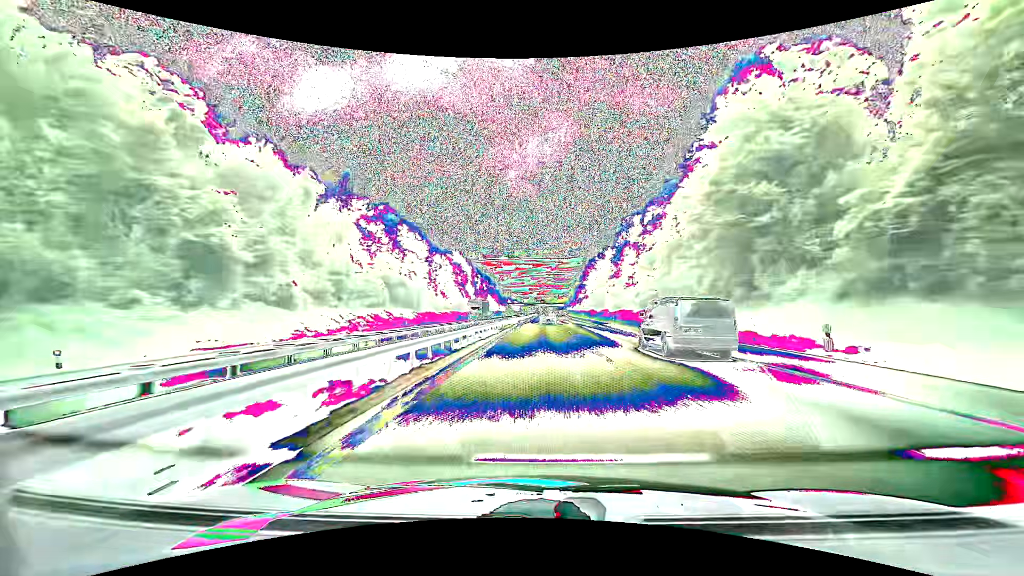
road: motorway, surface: asphalt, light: Day
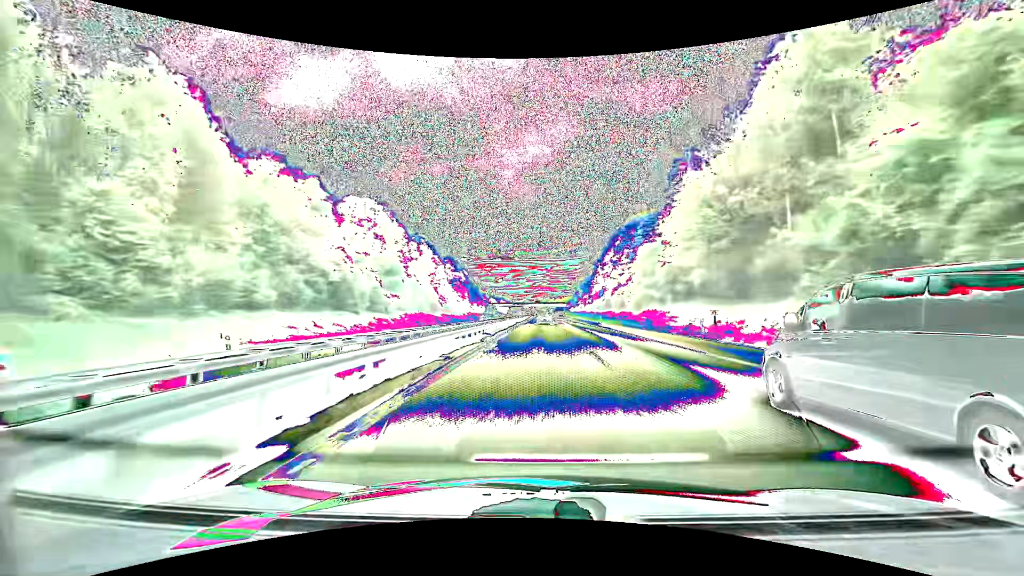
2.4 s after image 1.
(+0.5, +88.8) m; +1°
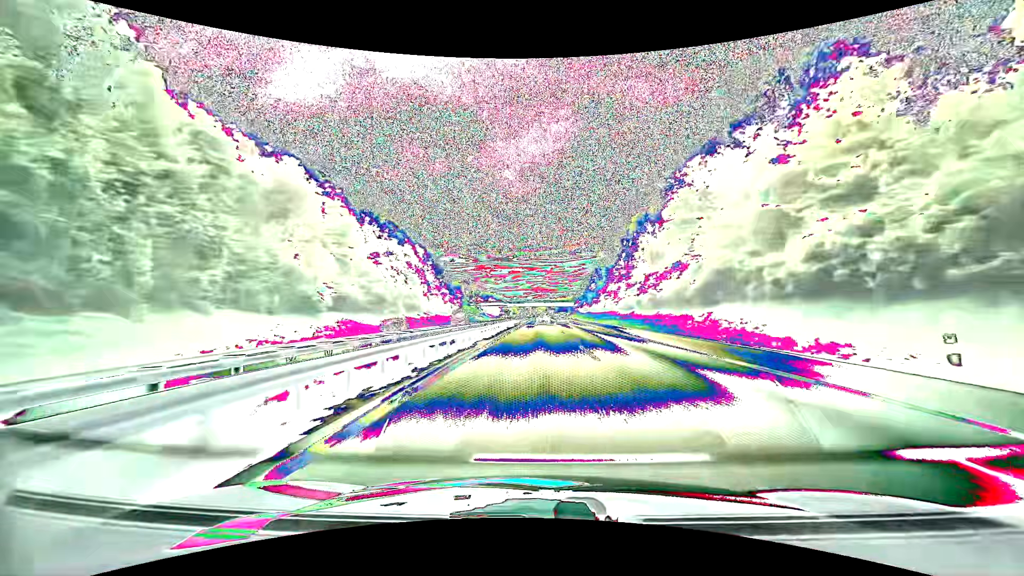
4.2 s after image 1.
(0.0, +67.0) m; 0°
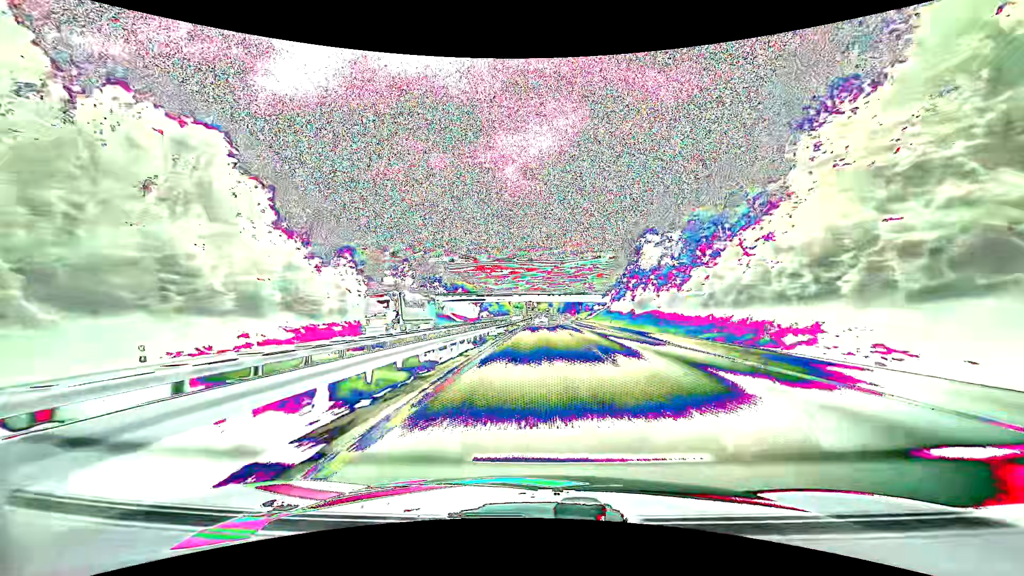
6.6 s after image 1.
(+0.1, +90.2) m; 0°
(0, +10) (0, +20) (0, +30) (0, +40) (0, +50) (0, +60) (0, +70) (0, +80) (0, +90) (0, +100) m
